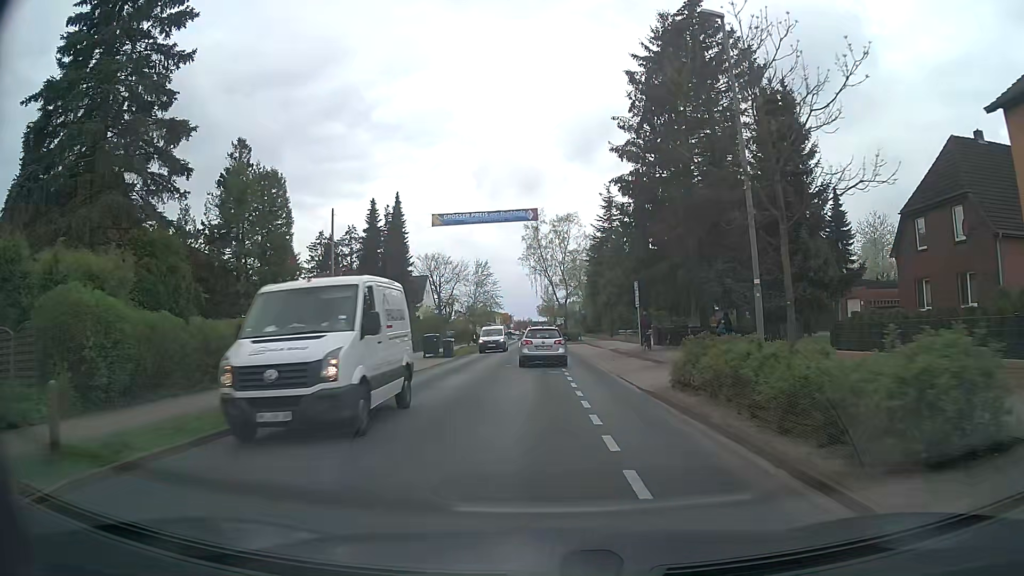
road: tertiary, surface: asphalt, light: Day
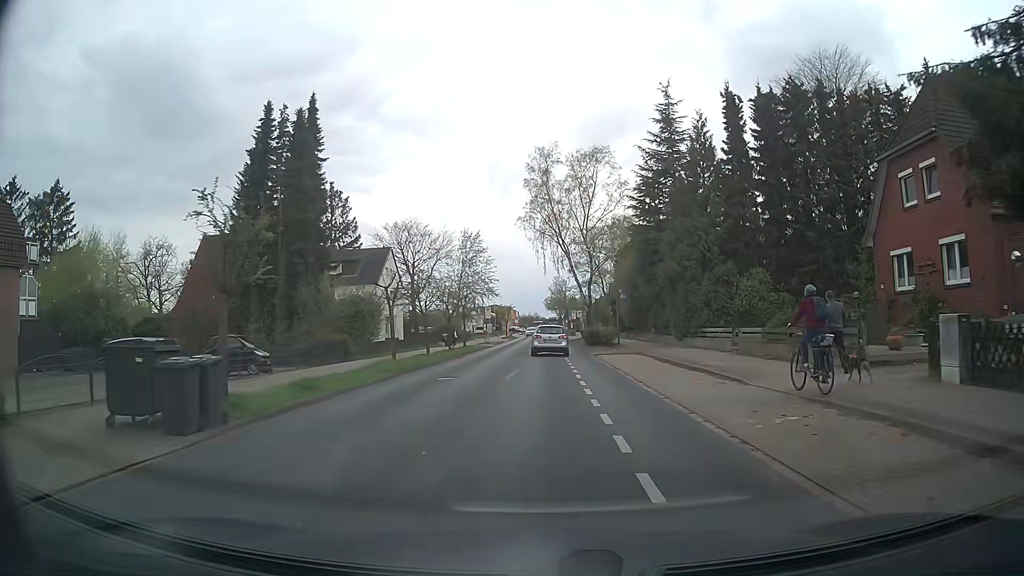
(-0.3, +30.3) m; -1°
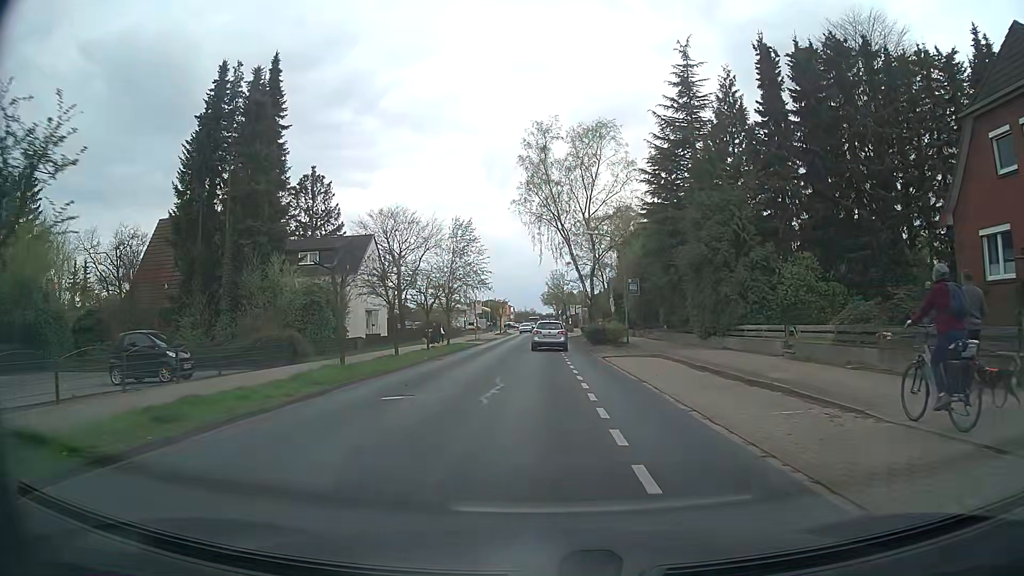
(0.0, +6.3) m; 0°
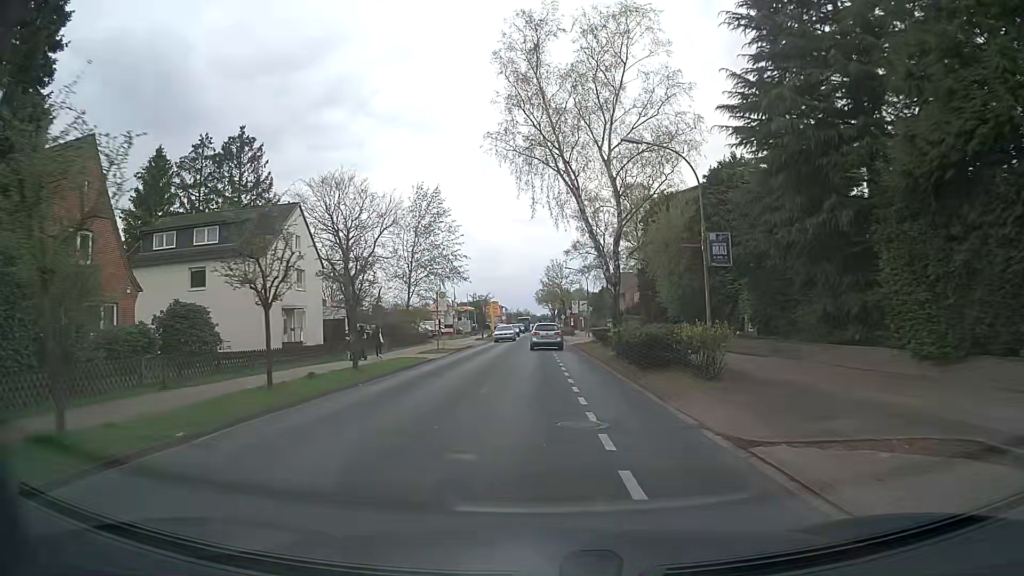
(+0.1, +19.4) m; +1°
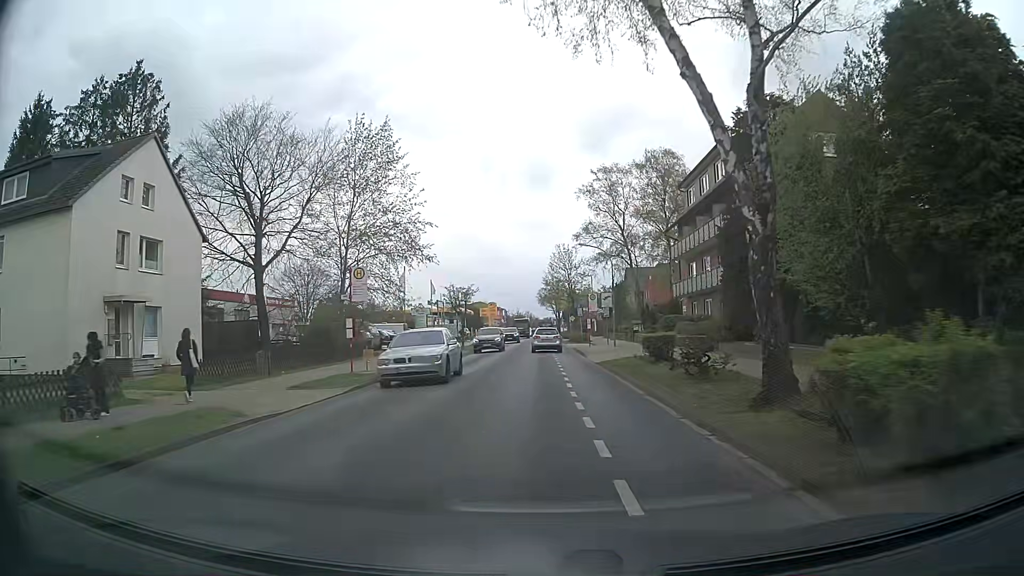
(0.0, +19.8) m; 0°
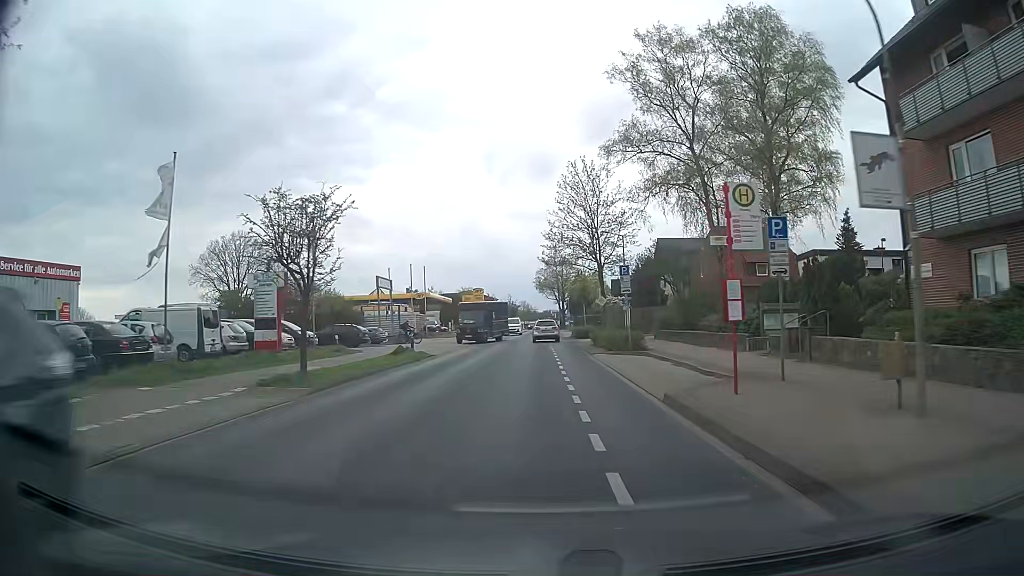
(-0.2, +34.2) m; 0°
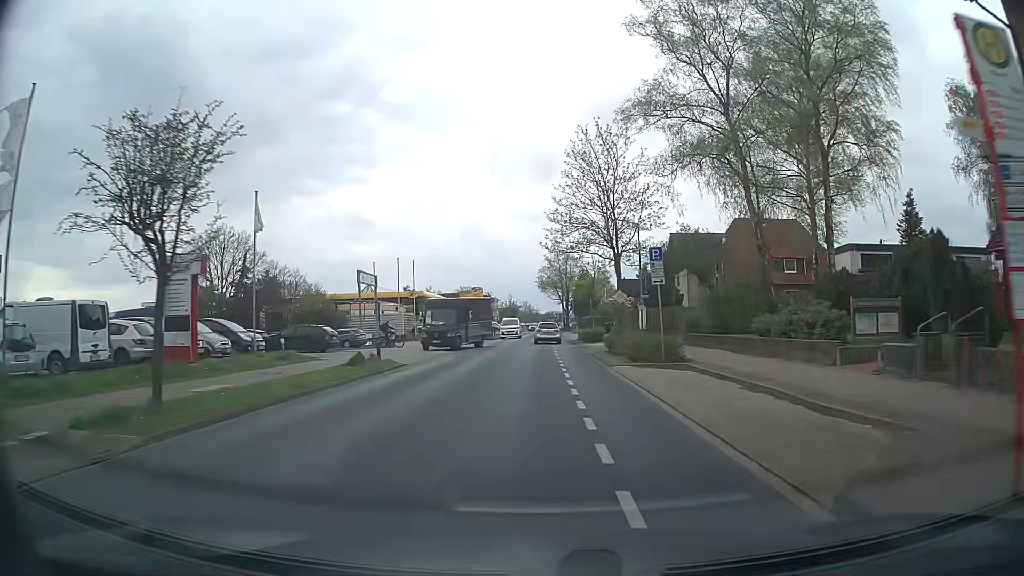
(0.0, +7.1) m; 0°
(0, +10) (0, +20) (0, +30) (0, +40) (0, +50) (0, +60) (0, +70) (0, +80) (0, +90) (0, +100) m
